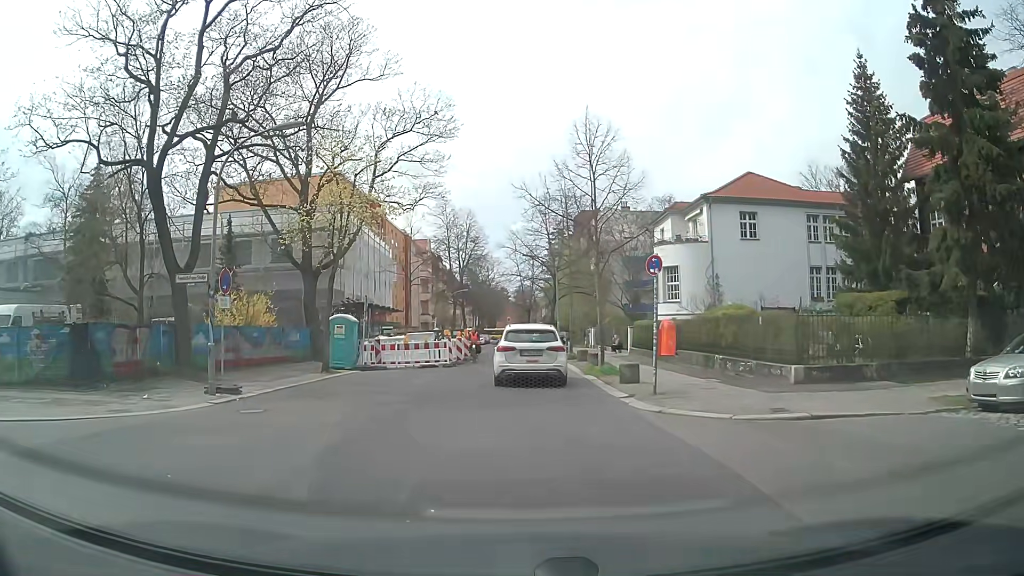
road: residential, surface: asphalt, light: Day
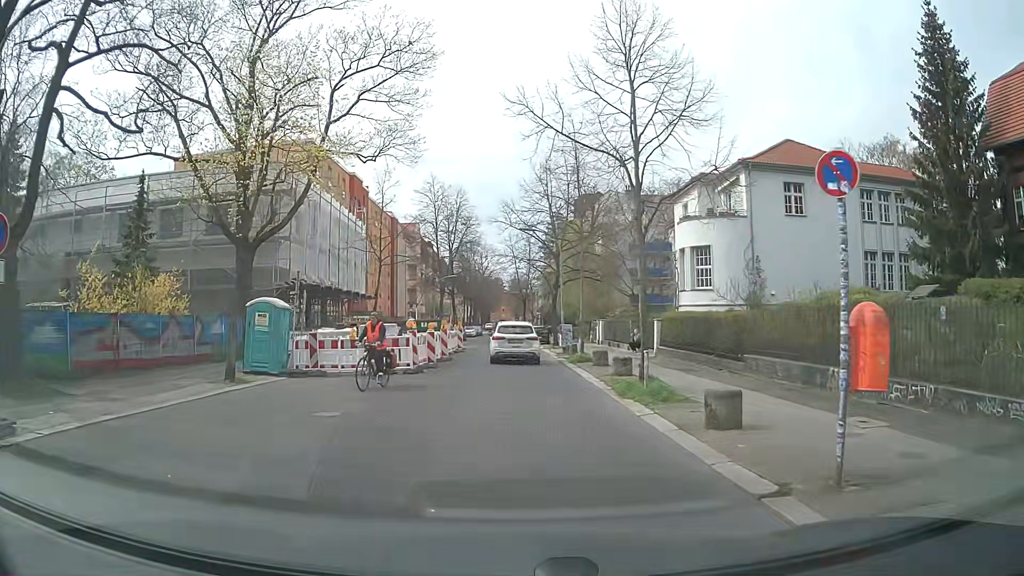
(+0.2, +8.6) m; +2°
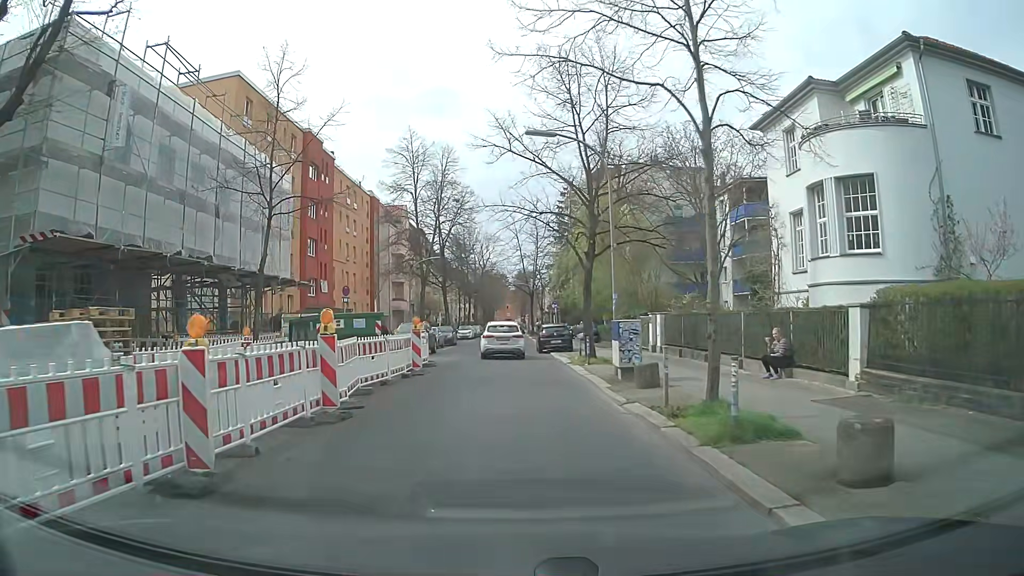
(-0.3, +17.0) m; -1°
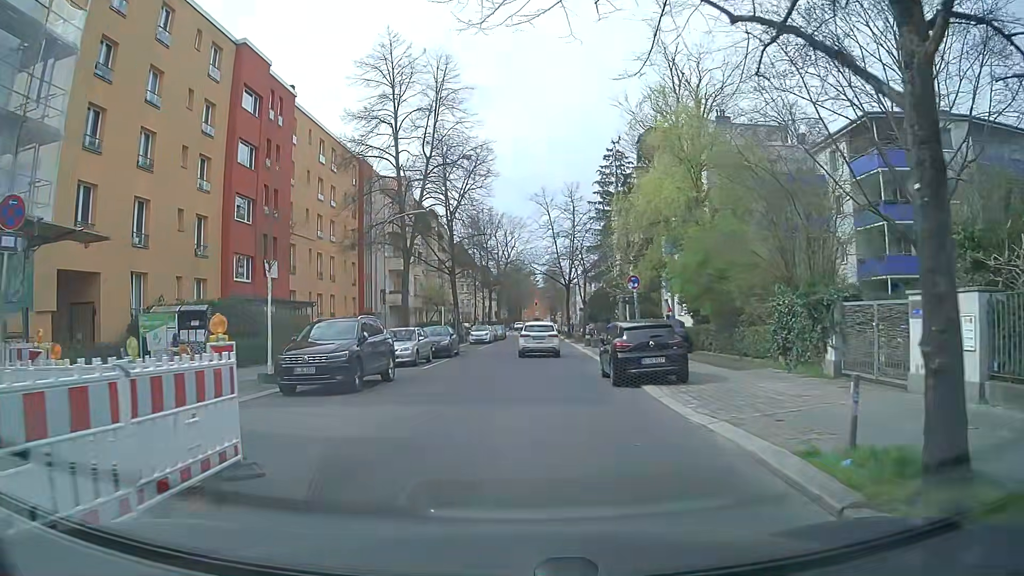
(-0.4, +18.9) m; -2°
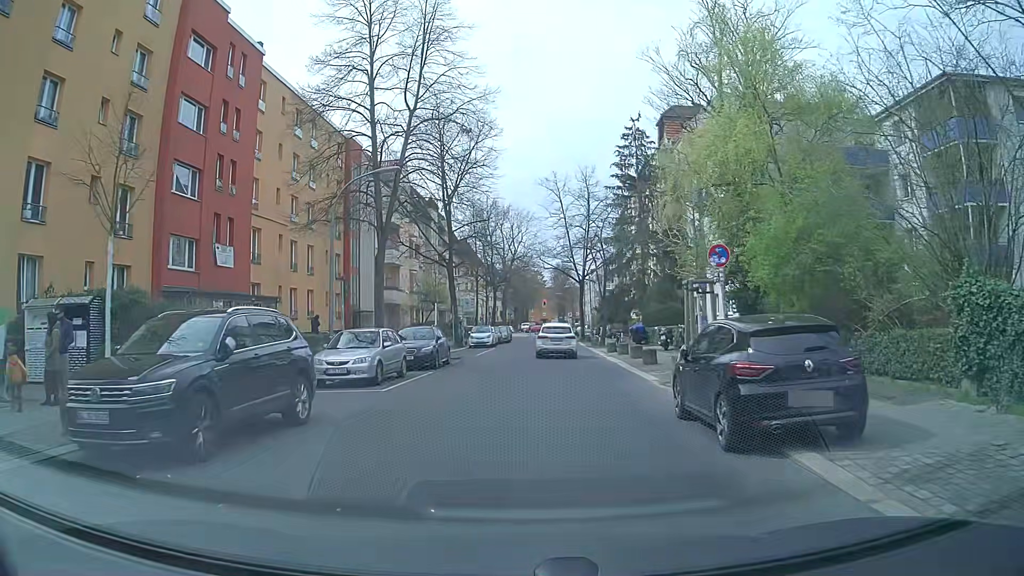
(-0.1, +7.9) m; +1°
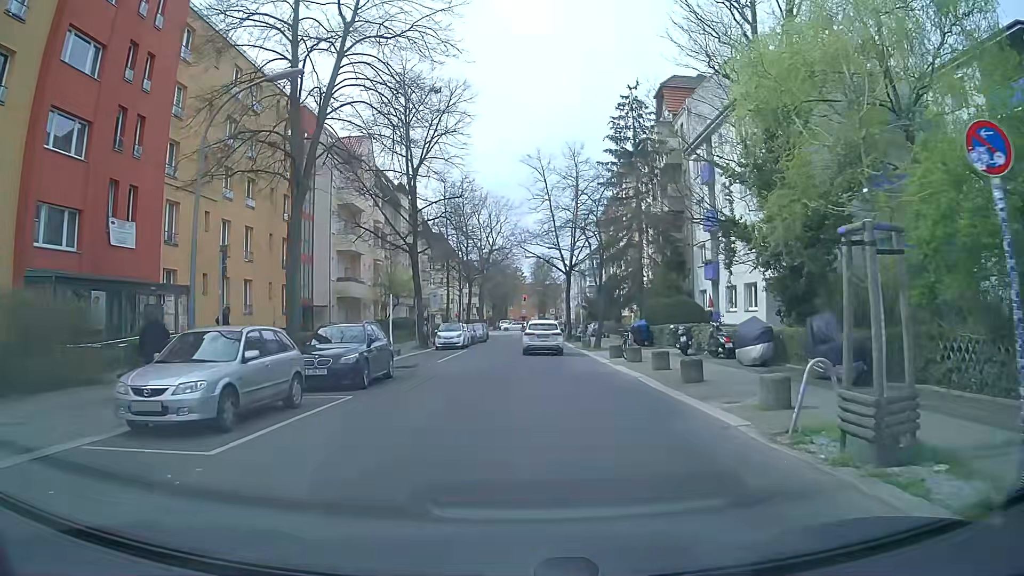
(-0.2, +7.9) m; +1°
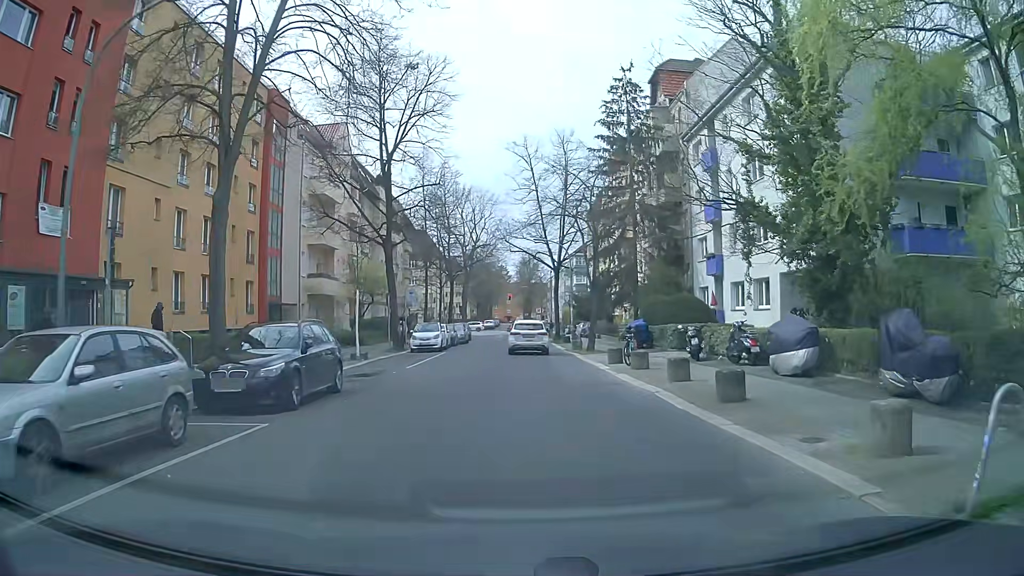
(0.0, +3.8) m; 0°
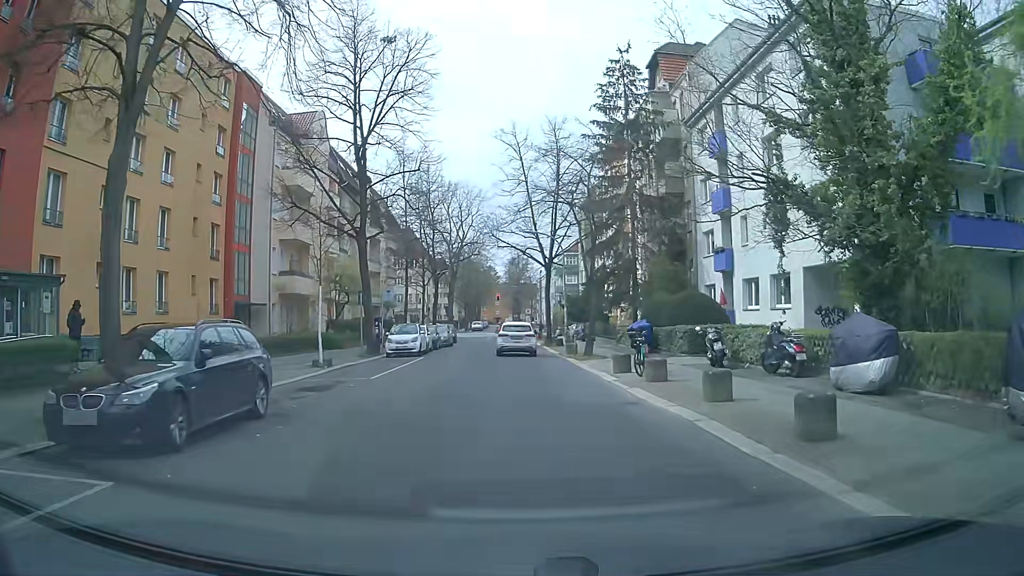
(+0.1, +3.8) m; +2°
